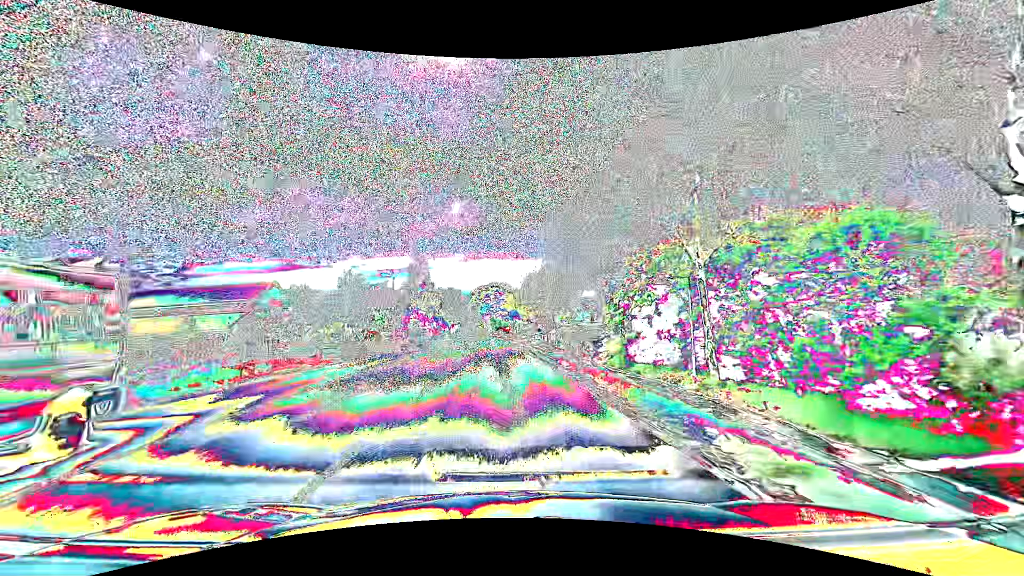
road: primary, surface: asphalt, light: Day
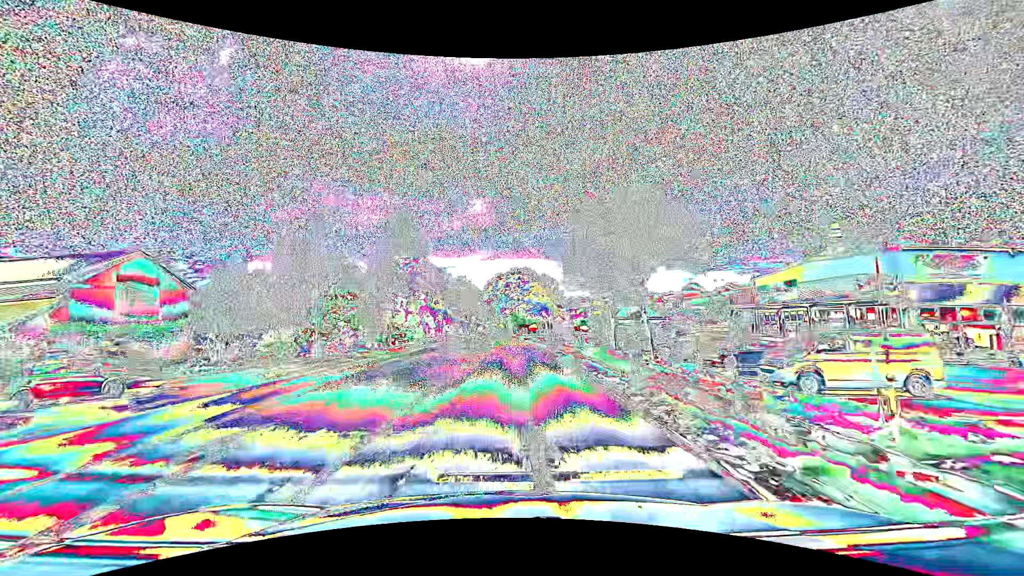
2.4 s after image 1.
(-0.9, +30.6) m; -3°
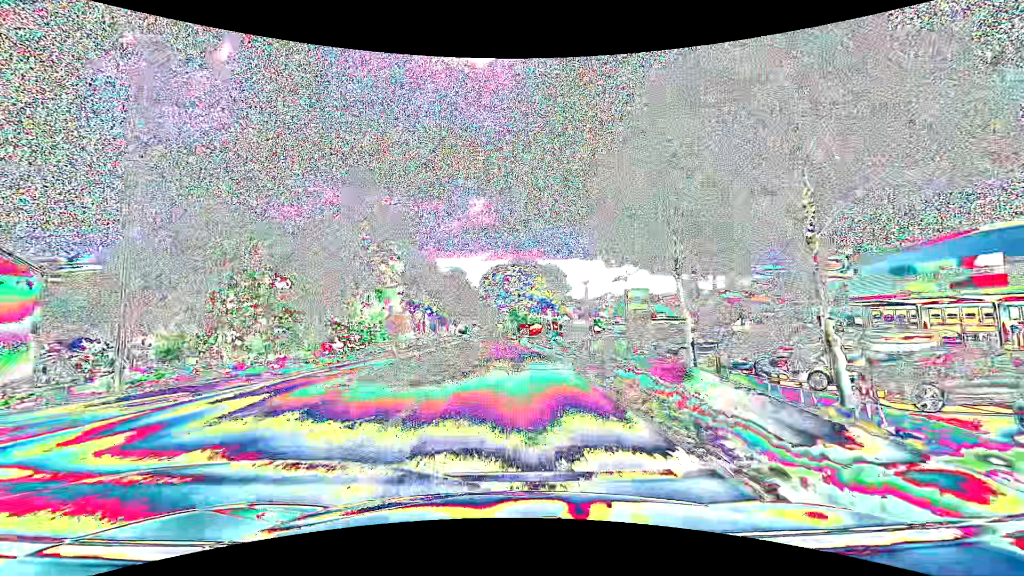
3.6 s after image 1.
(0.0, +15.3) m; 0°
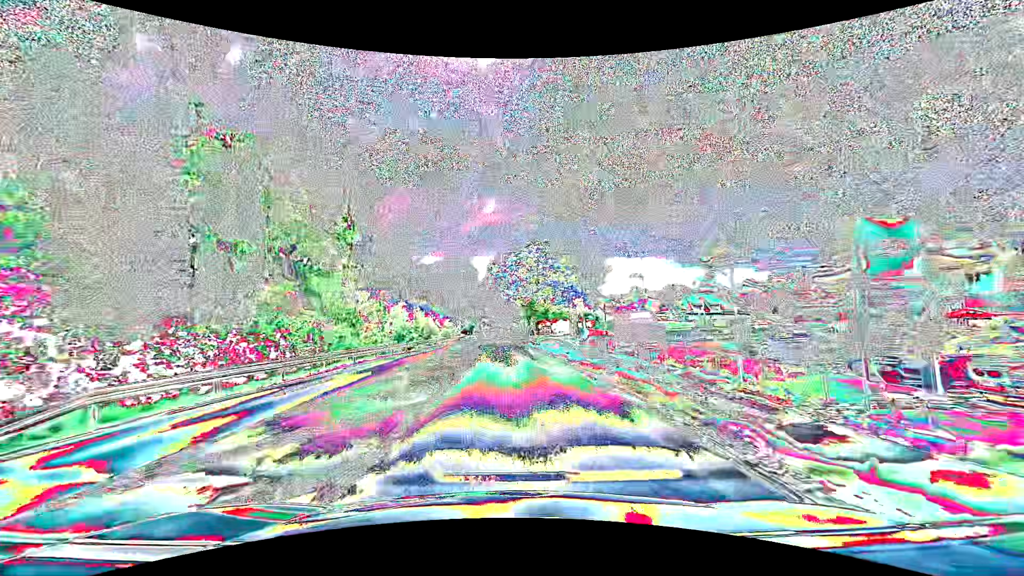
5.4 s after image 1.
(-0.1, +22.8) m; -2°
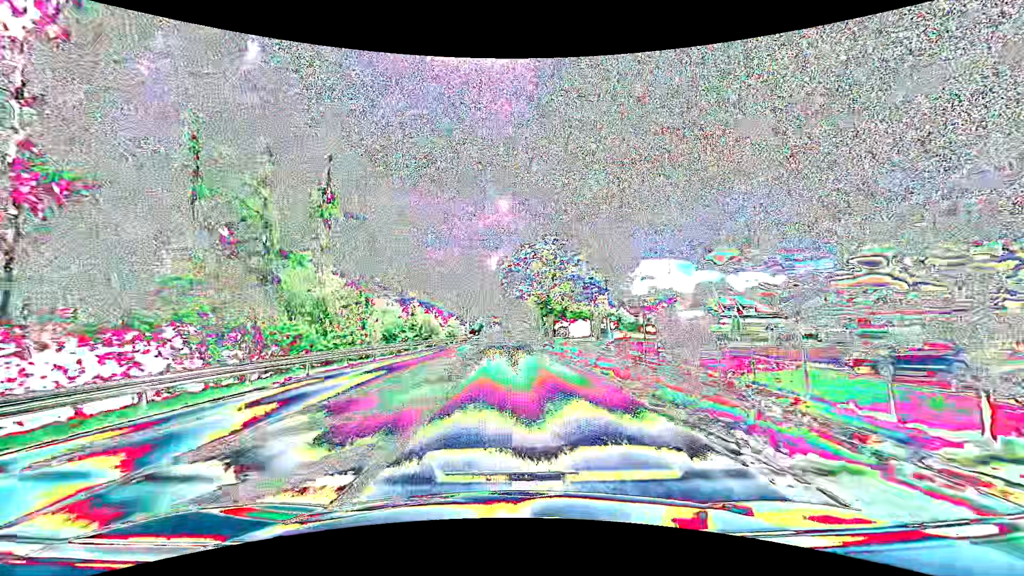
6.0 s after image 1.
(-0.1, +7.6) m; -1°
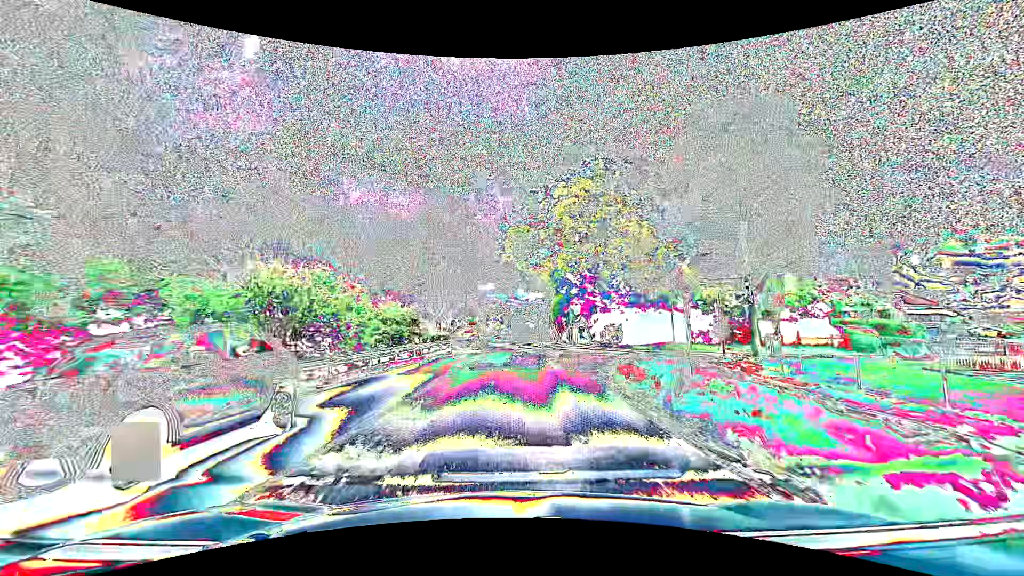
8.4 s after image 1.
(-0.5, +30.4) m; 0°
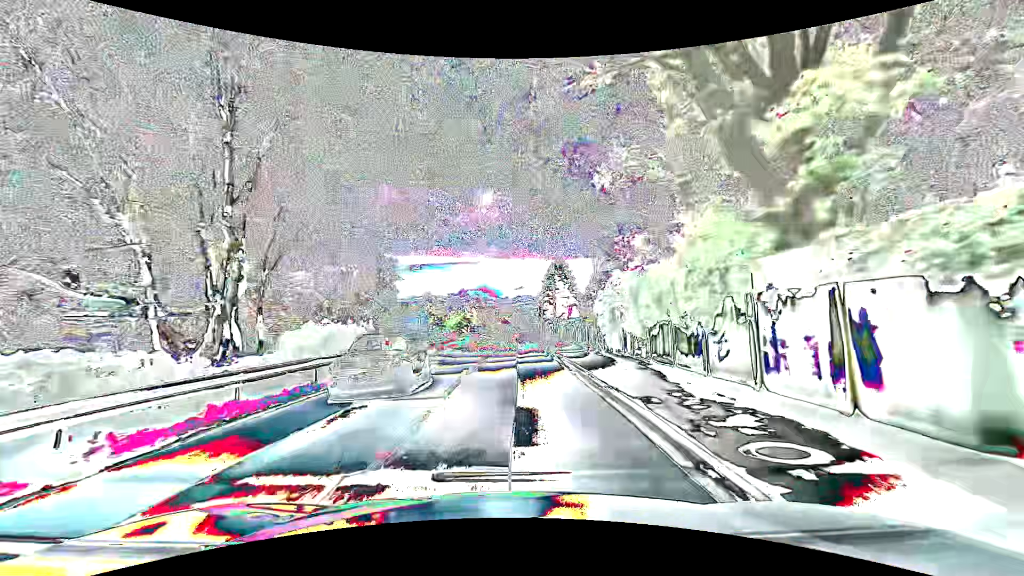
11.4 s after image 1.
(+0.5, +38.1) m; +2°
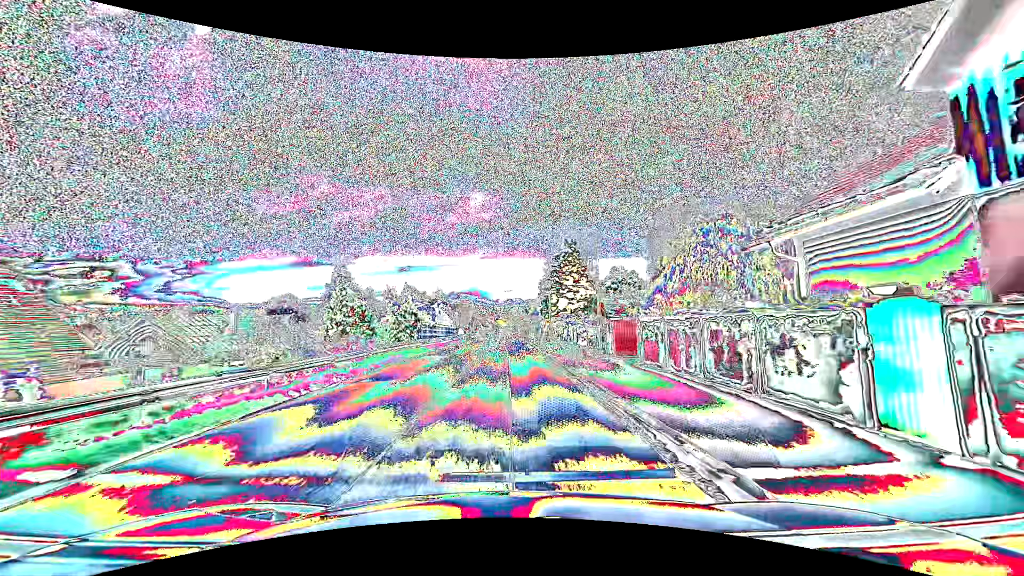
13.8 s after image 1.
(+0.3, +30.6) m; +1°
(0, +10) (0, +20) (0, +30) (0, +40) (0, +50) (0, +60) (0, +70) (0, +80) (0, +90) (0, +100) m
